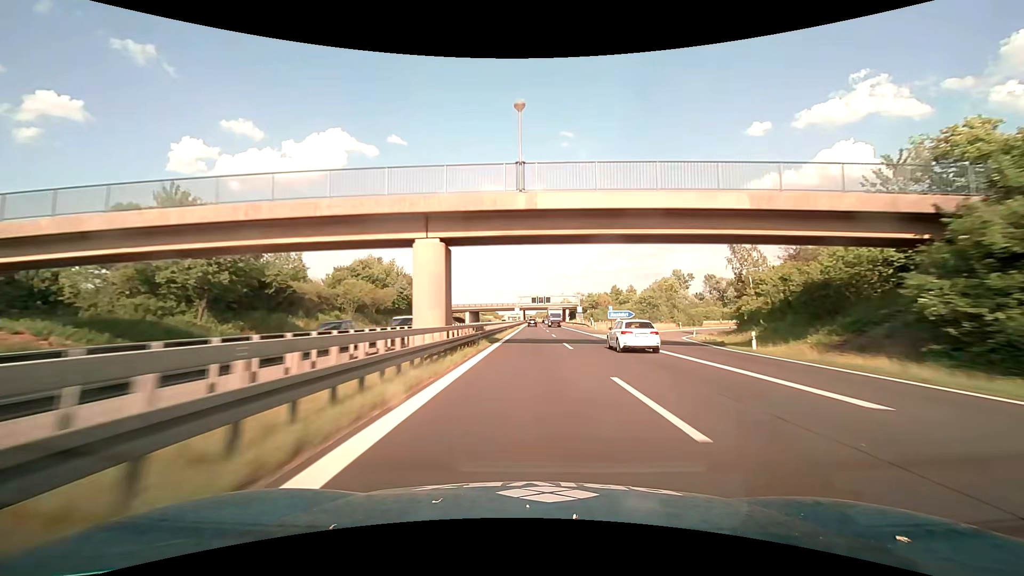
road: motorway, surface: asphalt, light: Day
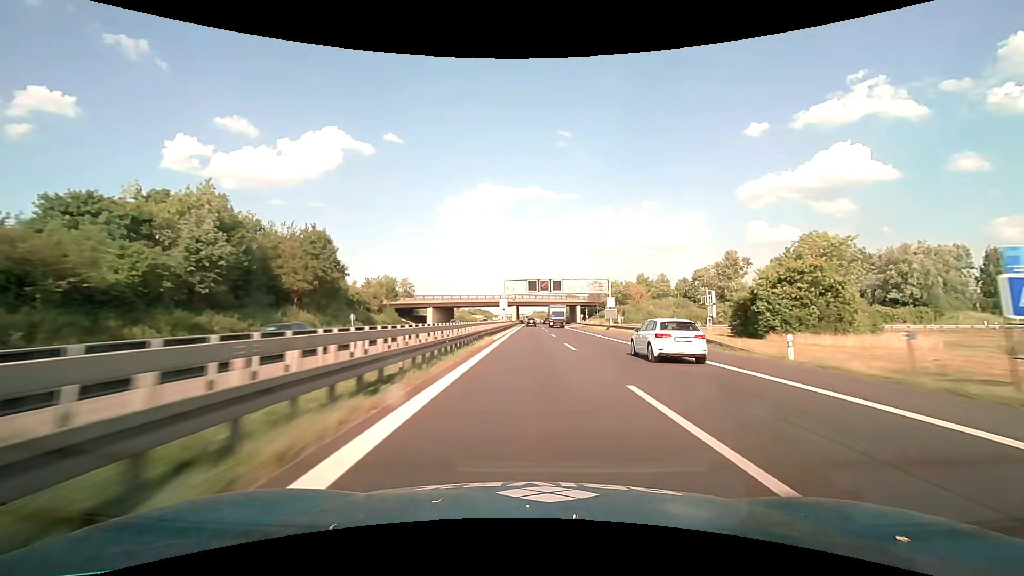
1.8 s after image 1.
(+0.2, +56.0) m; 0°
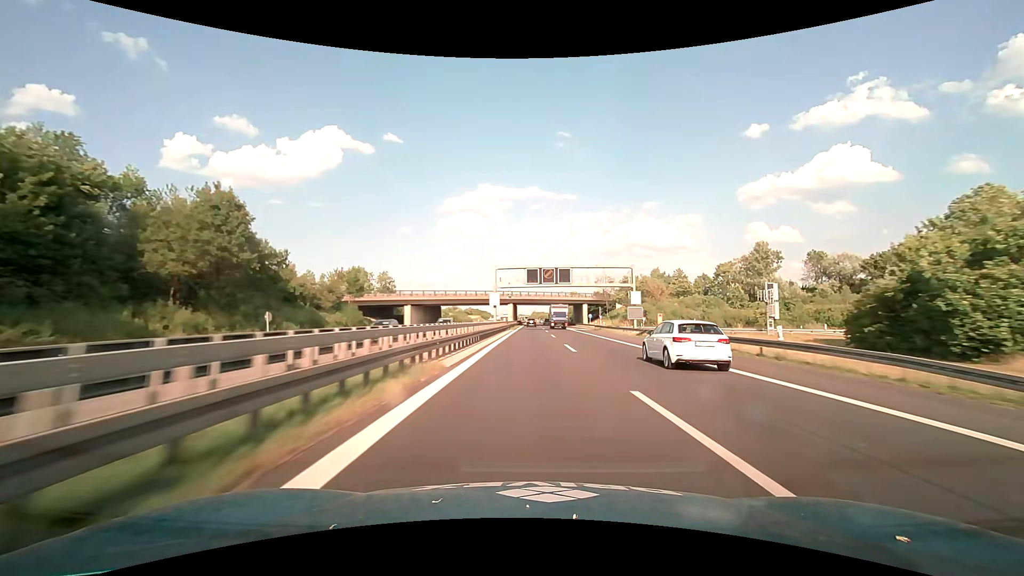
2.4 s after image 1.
(0.0, +18.7) m; 0°
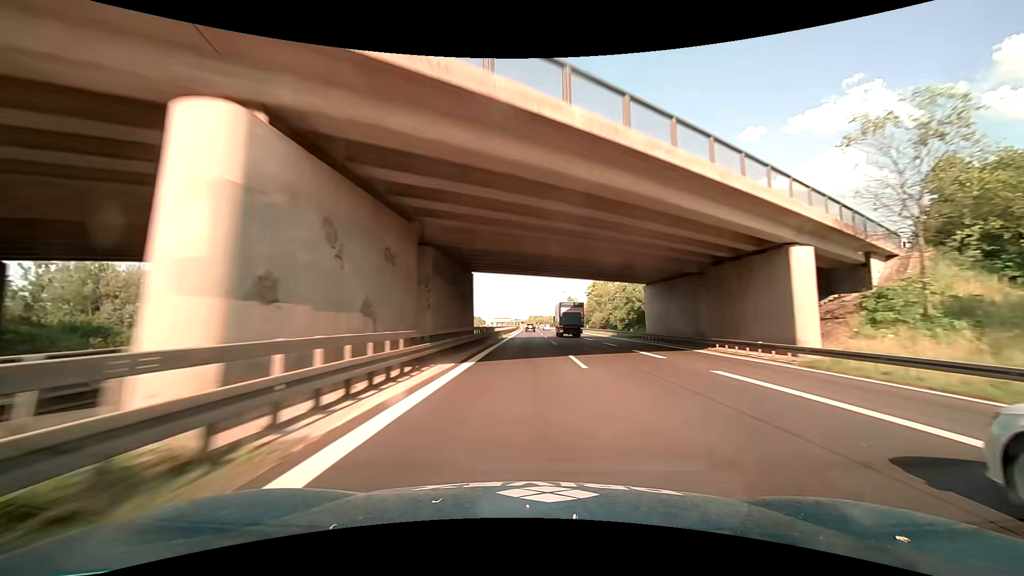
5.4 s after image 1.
(+0.7, +97.4) m; +1°
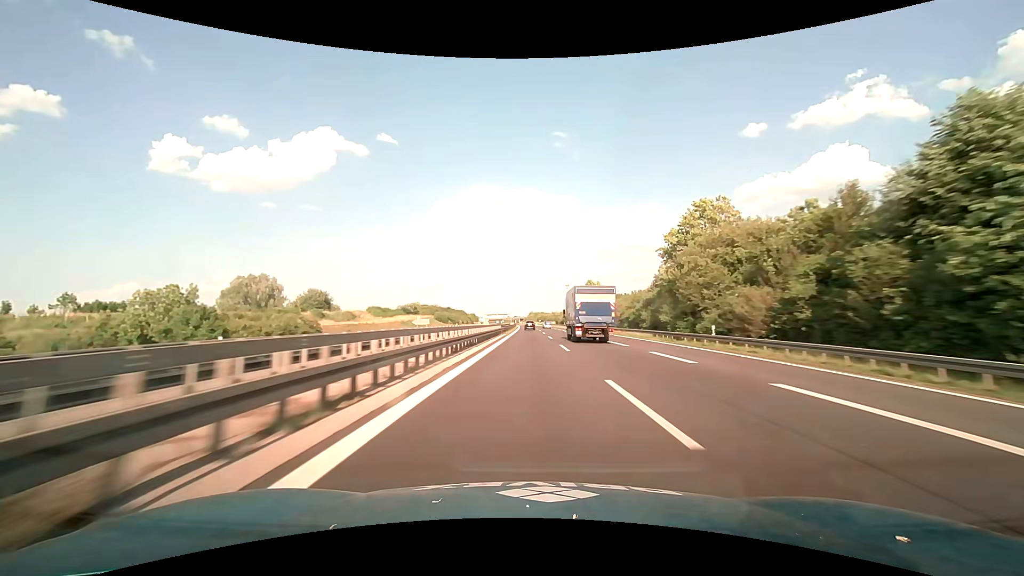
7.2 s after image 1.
(0.0, +64.5) m; 0°
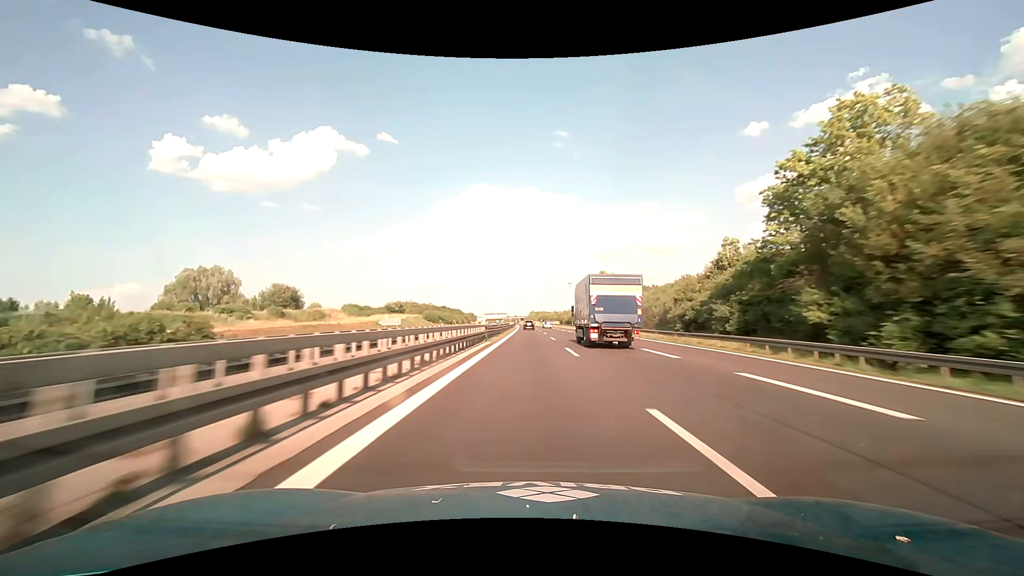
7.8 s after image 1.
(-0.1, +22.1) m; 0°
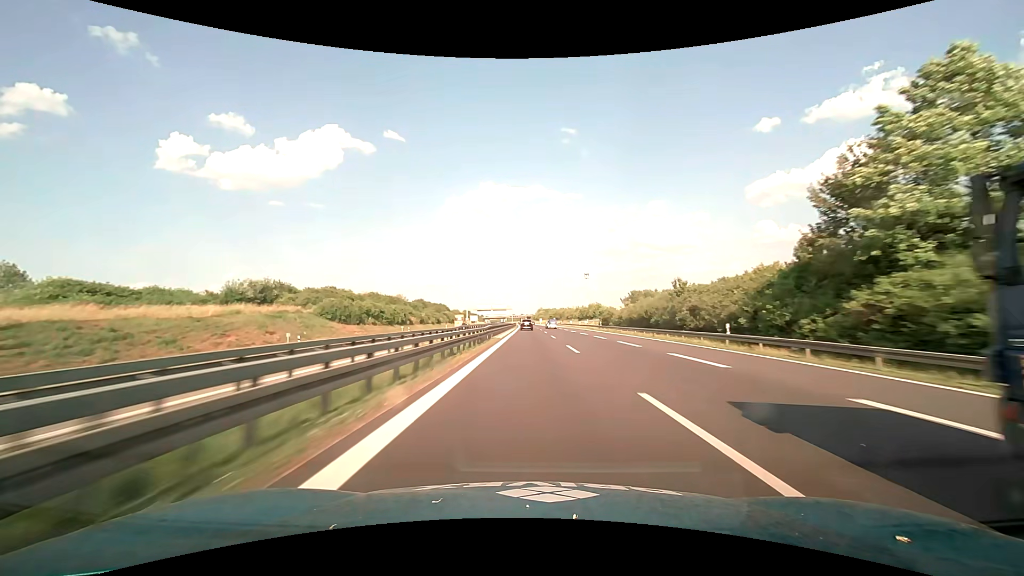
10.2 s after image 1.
(-0.5, +88.7) m; -1°
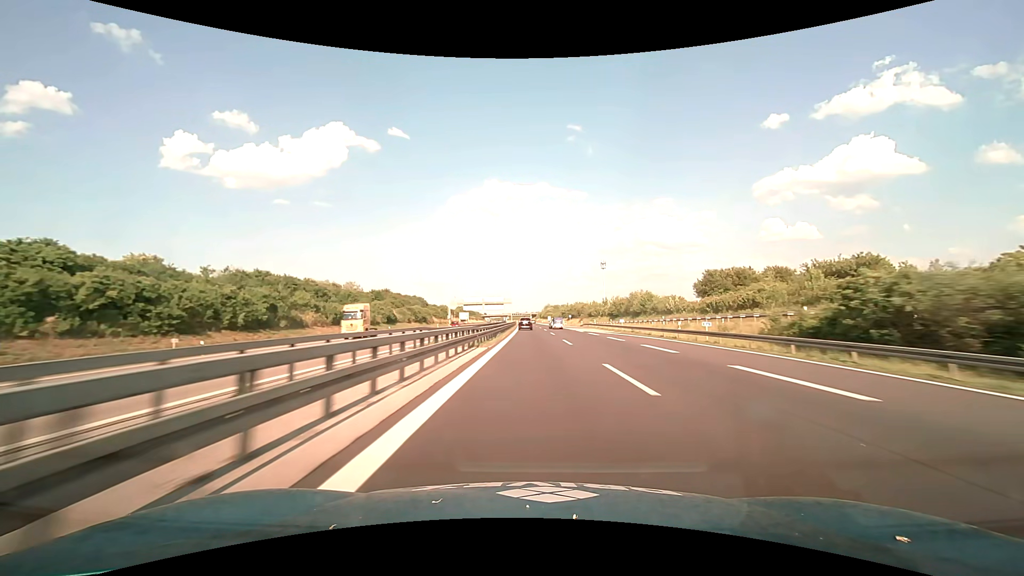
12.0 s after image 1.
(-0.5, +66.1) m; -1°
(0, +10) (0, +20) (0, +30) (0, +40) (0, +50) (0, +60) (0, +70) (0, +80) (0, +90) (-1, +100) m
